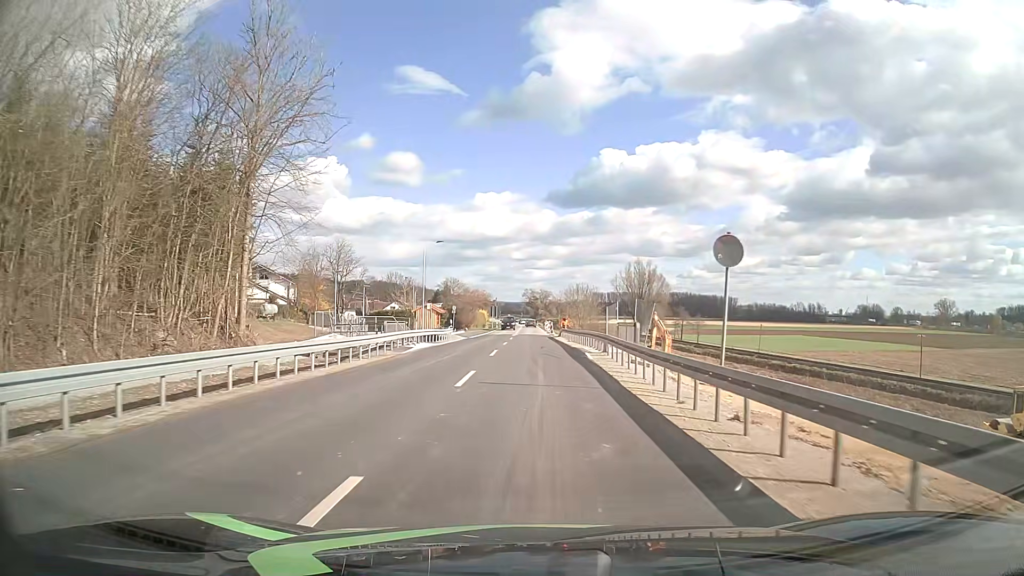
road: secondary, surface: asphalt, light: Day
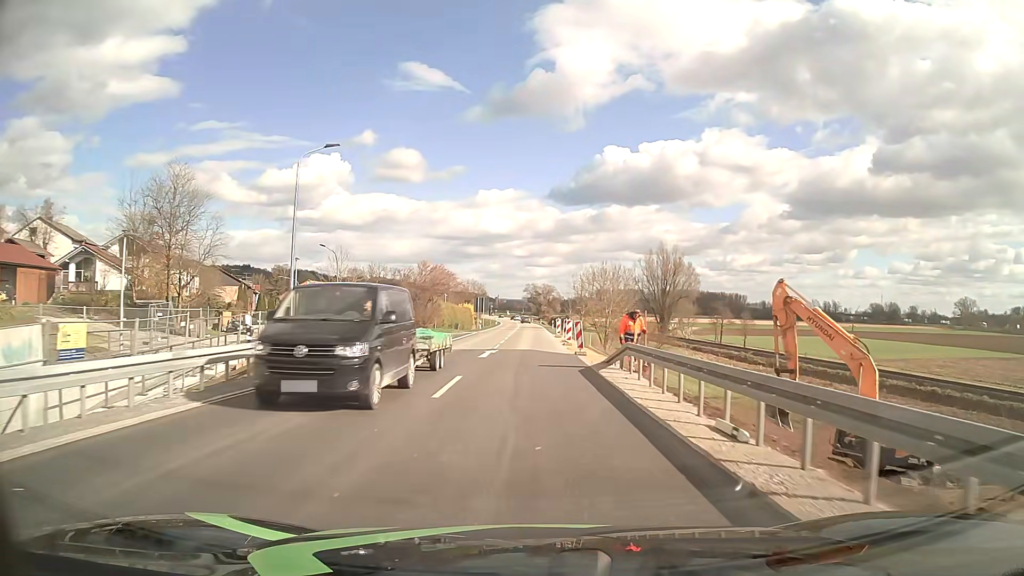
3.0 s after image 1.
(0.0, +38.1) m; 0°
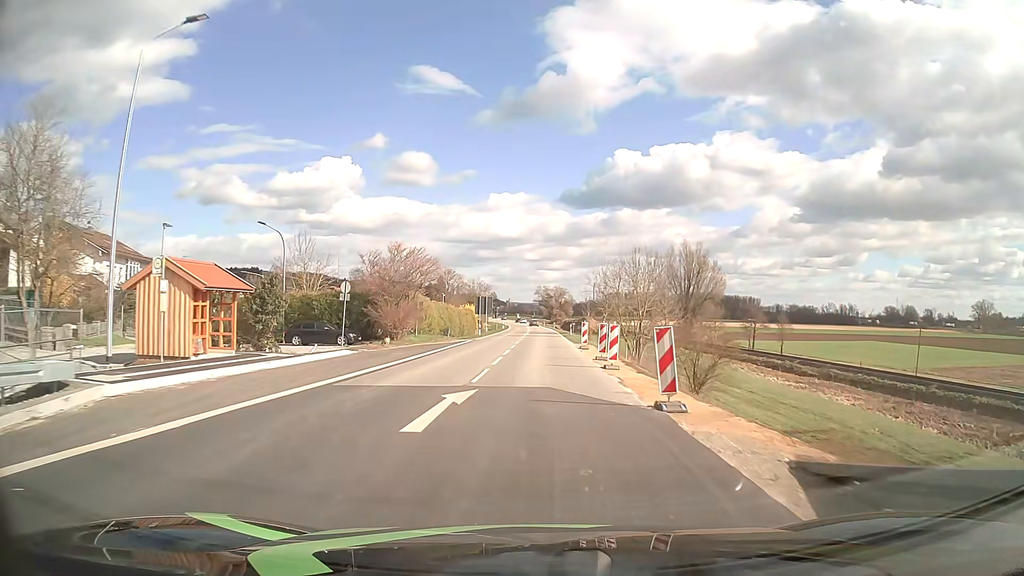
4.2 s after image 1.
(-0.2, +15.3) m; -1°
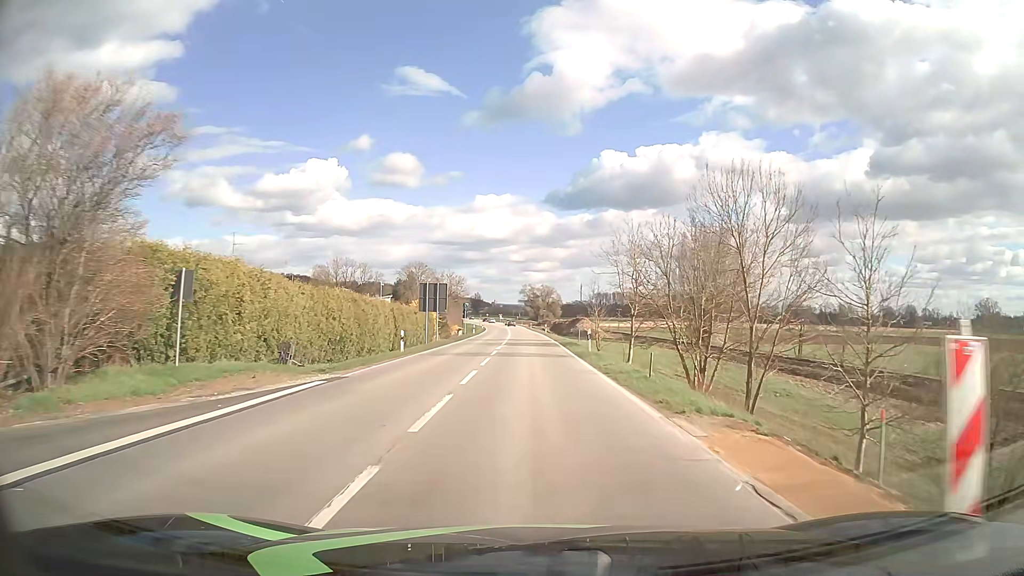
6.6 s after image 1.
(+0.2, +30.5) m; +1°
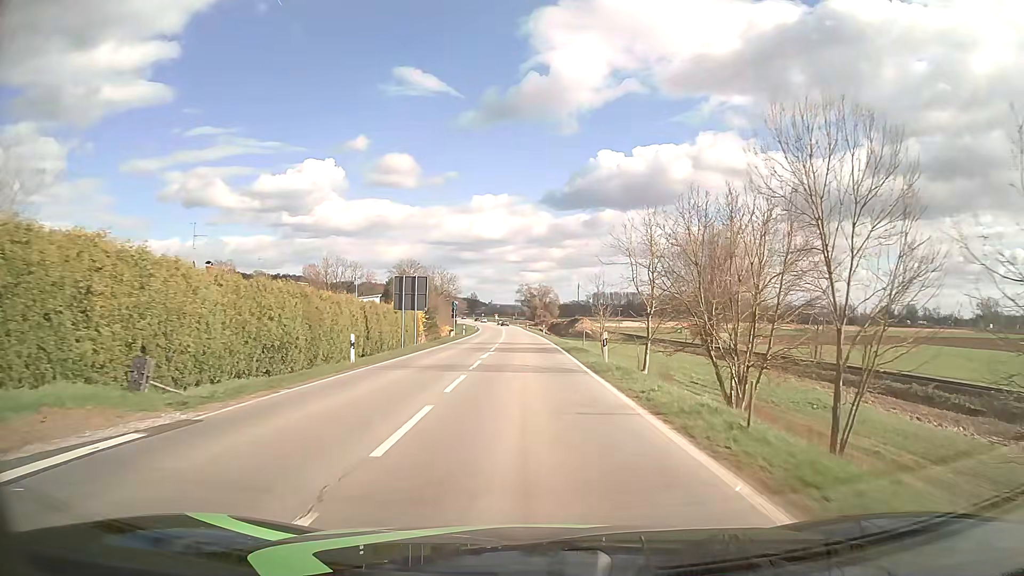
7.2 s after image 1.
(0.0, +7.6) m; 0°
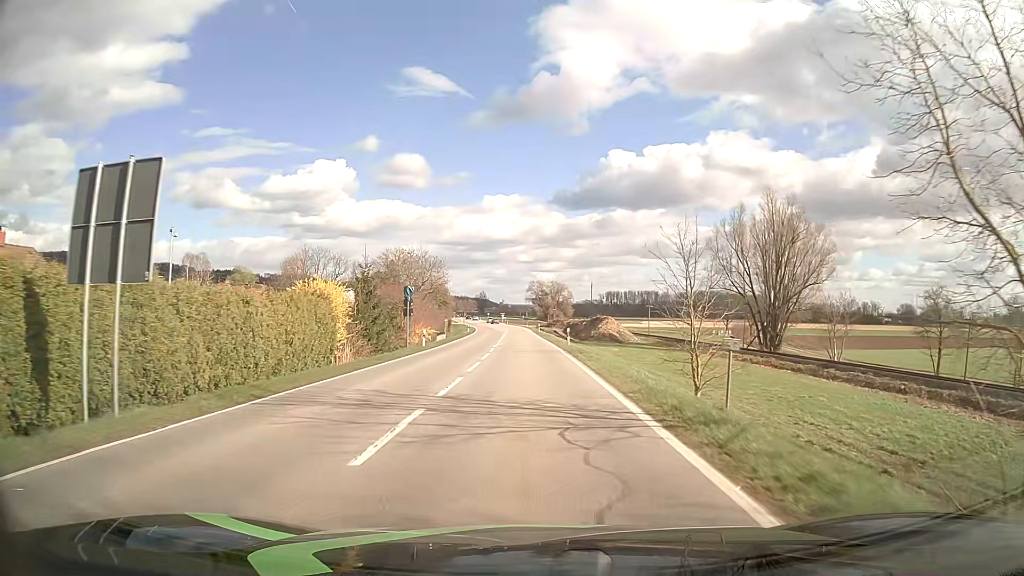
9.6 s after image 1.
(-0.4, +30.4) m; -1°
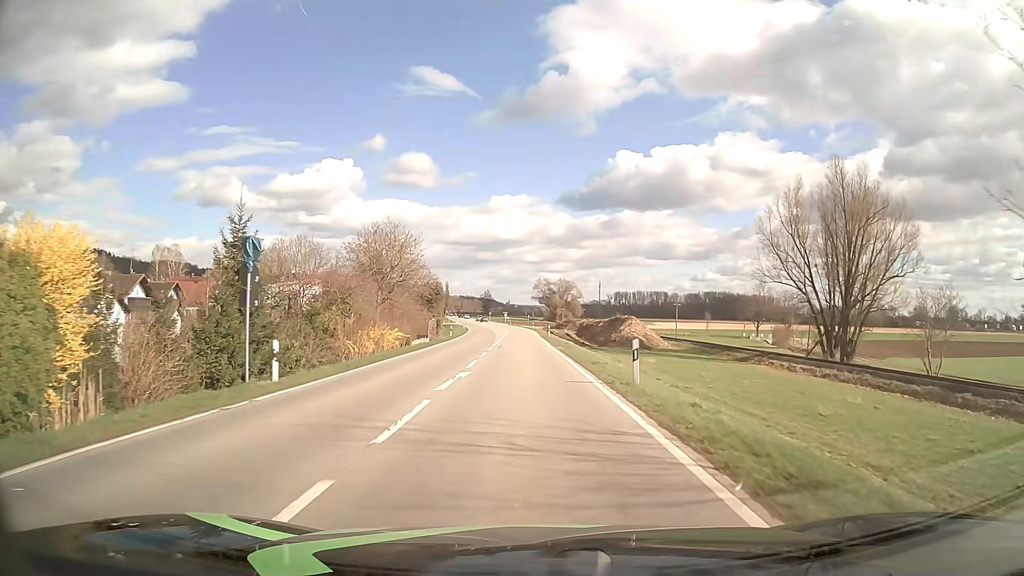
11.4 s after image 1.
(-0.2, +22.9) m; -1°
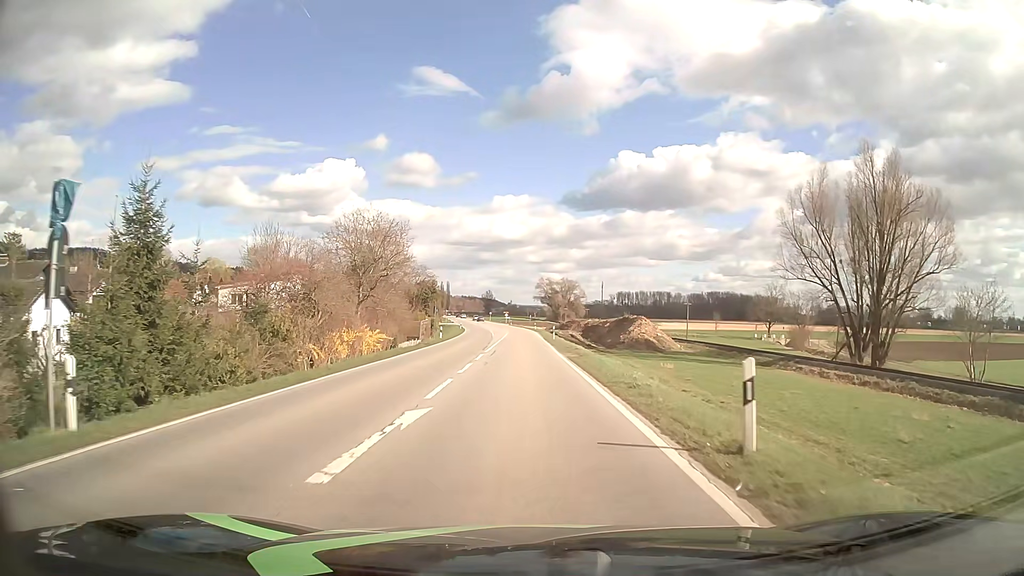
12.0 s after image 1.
(0.0, +7.7) m; 0°
(0, +10) (0, +20) (0, +30) (0, +40) (-1, +50) (-1, +60) (-1, +70) (-1, +80) (-2, +90) (-3, +100) m
